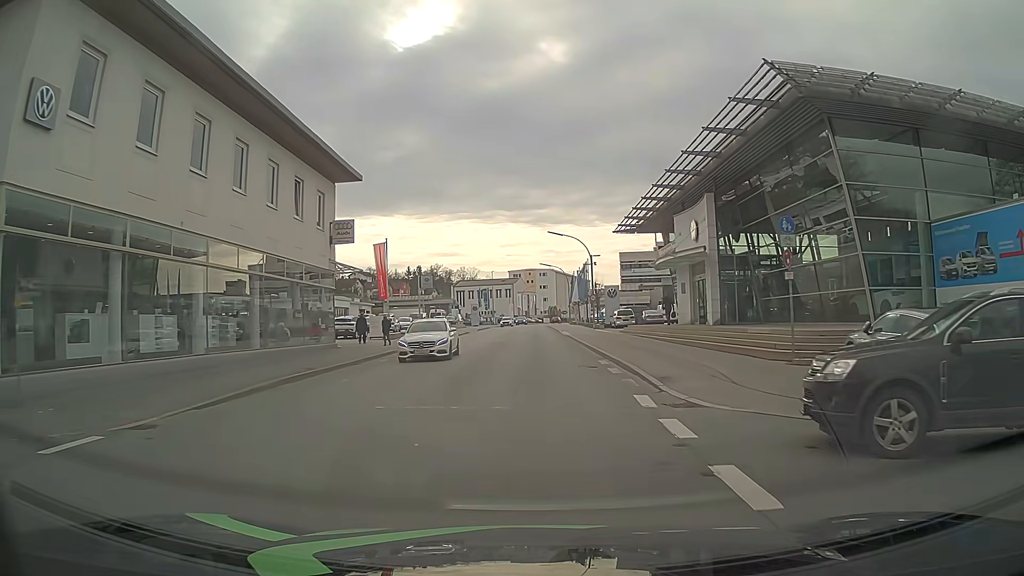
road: tertiary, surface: asphalt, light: Day
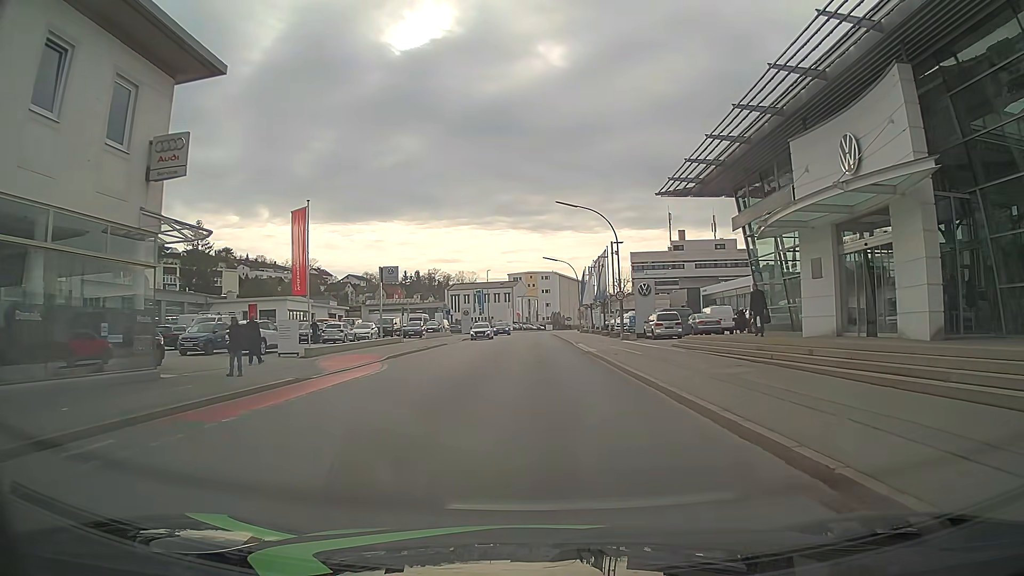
(-0.1, +17.8) m; 0°
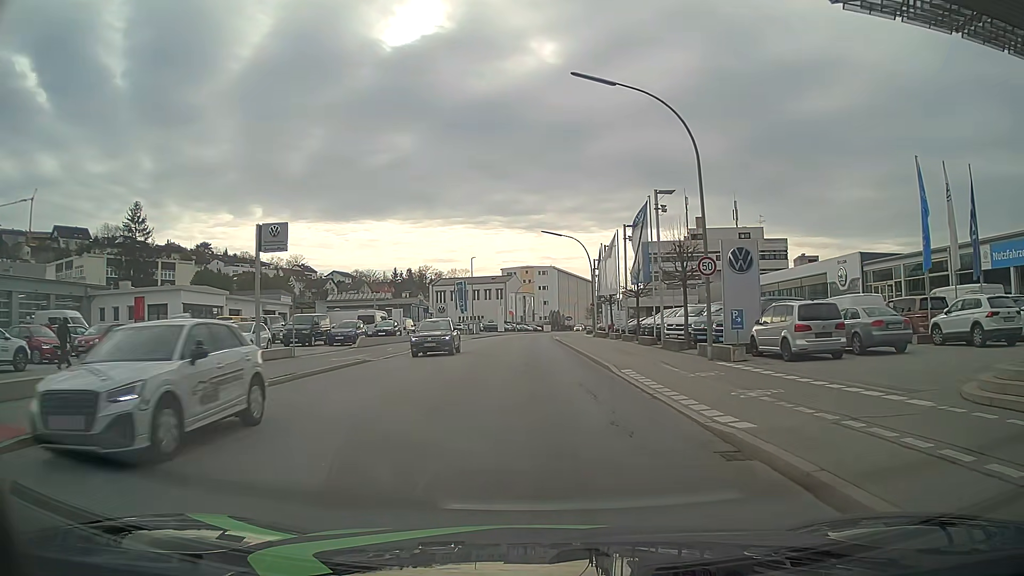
(+0.2, +22.2) m; 0°
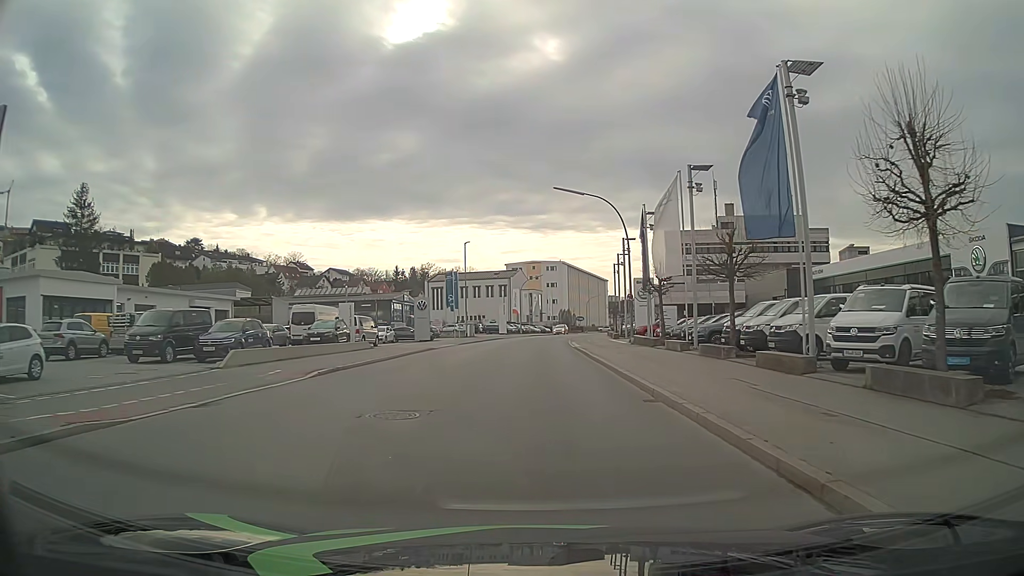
(0.0, +17.9) m; 0°
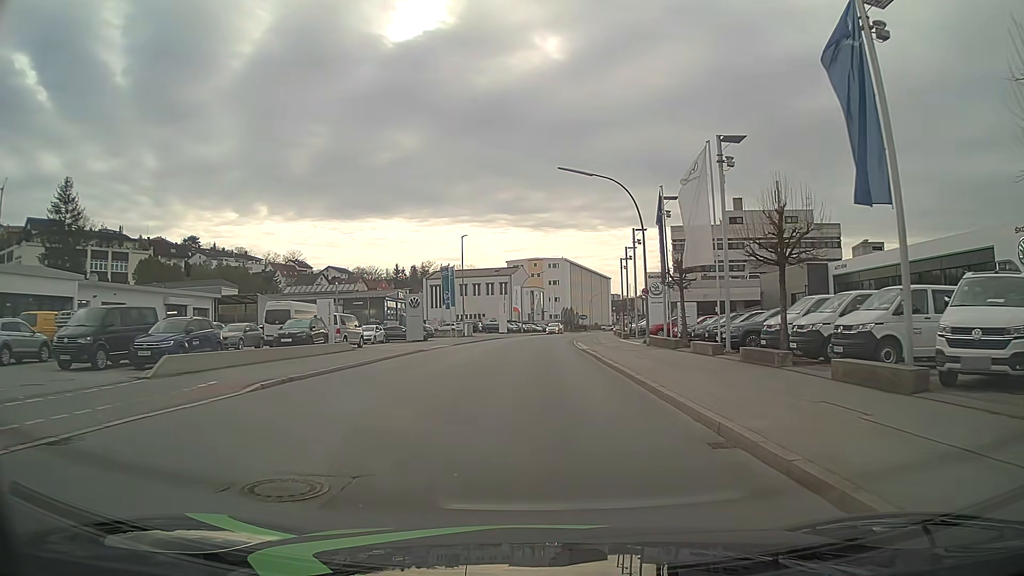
(0.0, +4.6) m; 0°
(0, +10) (0, +20) (0, +30) (0, +40) (0, +50) (+1, +60) (+2, +70) (+3, +80) (+5, +90) (+7, +100) m
